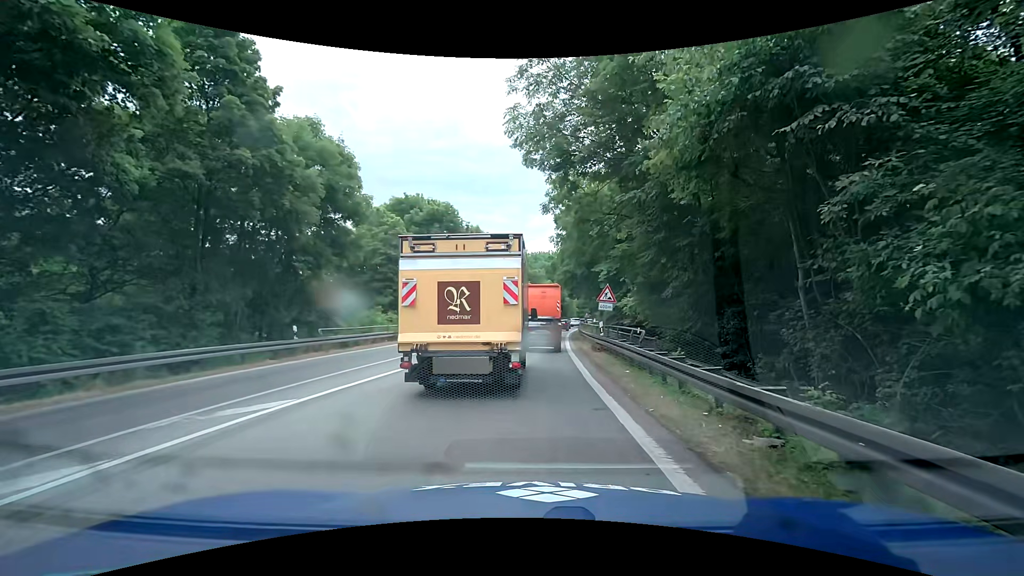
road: trunk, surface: asphalt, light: Day
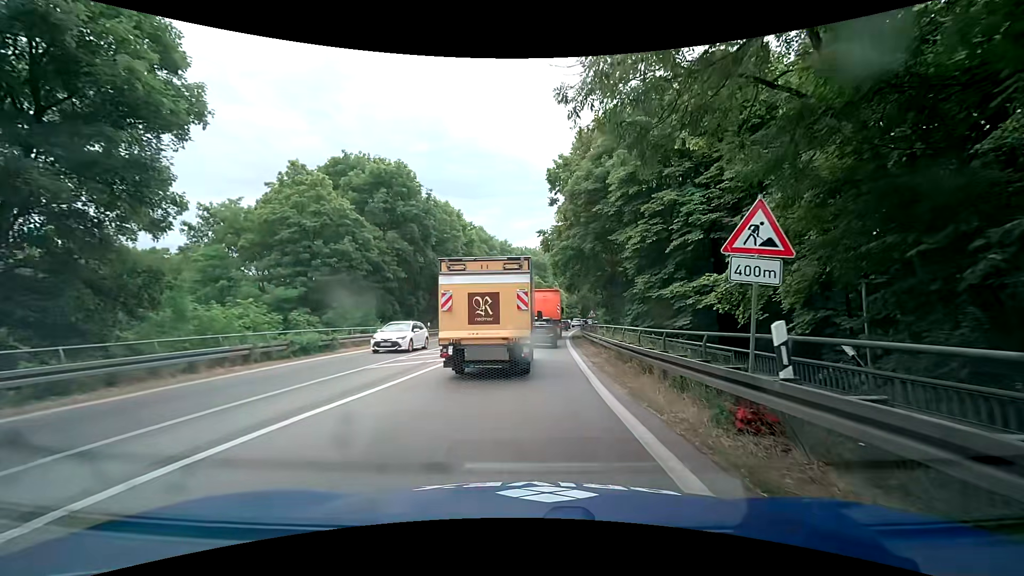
(+0.1, +15.3) m; +1°
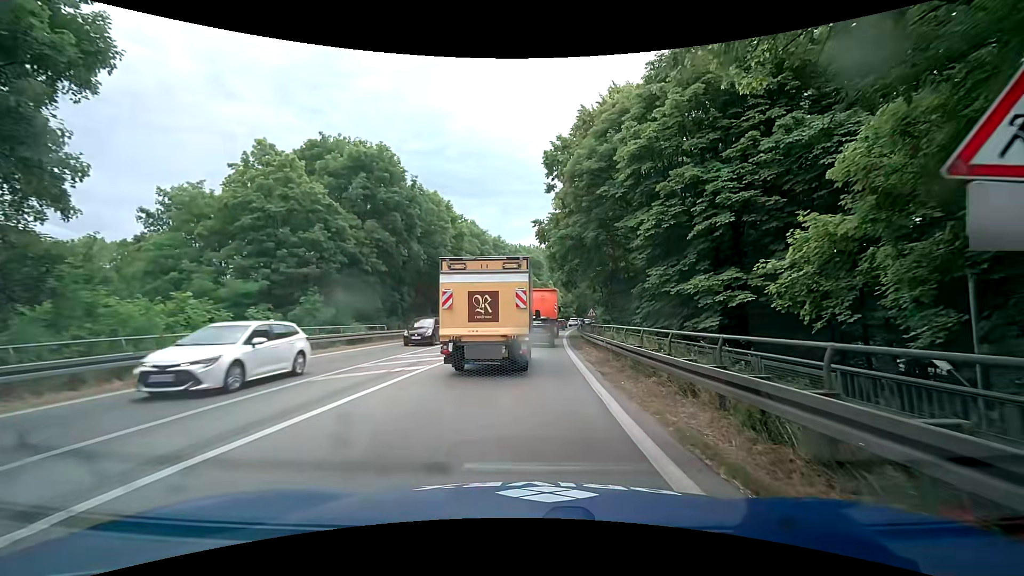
(0.0, +3.6) m; 0°
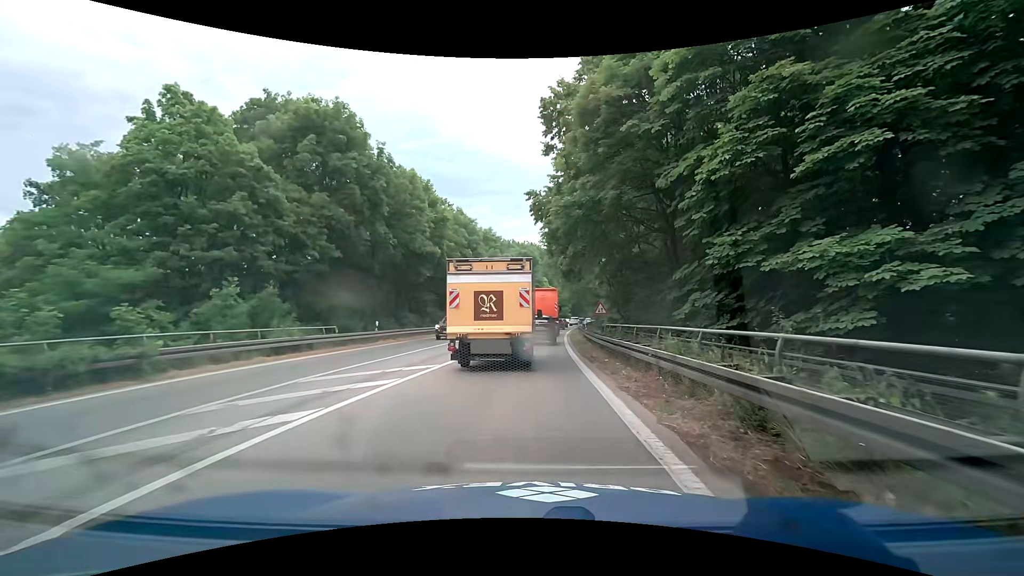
(+0.2, +7.3) m; +2°
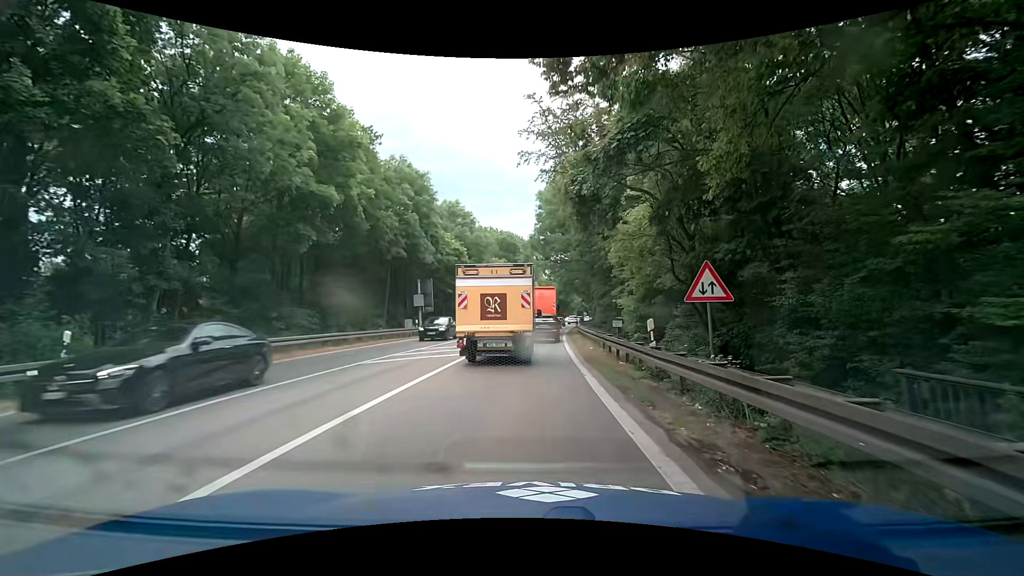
(+0.3, +19.1) m; +2°
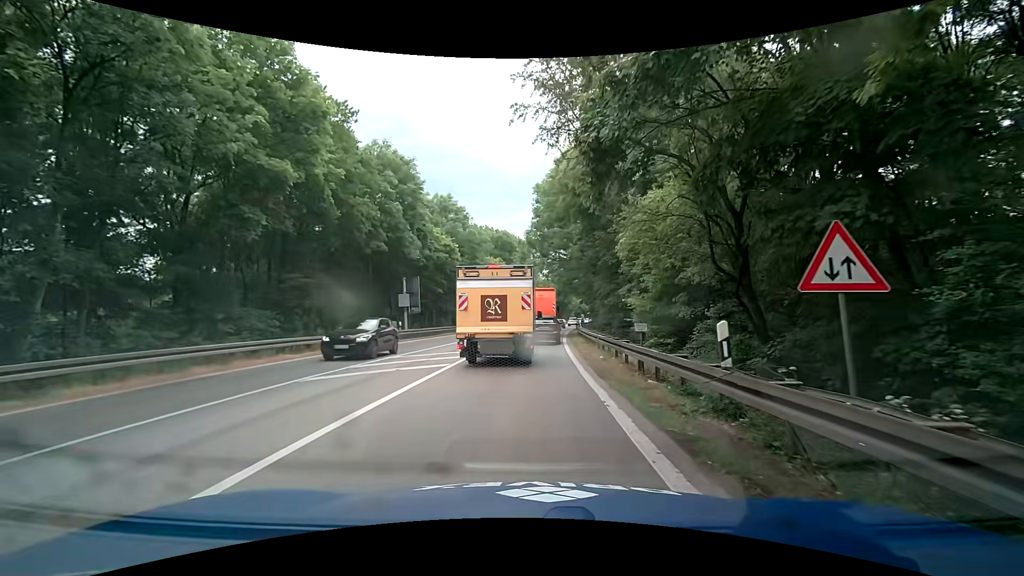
(0.0, +4.0) m; -1°
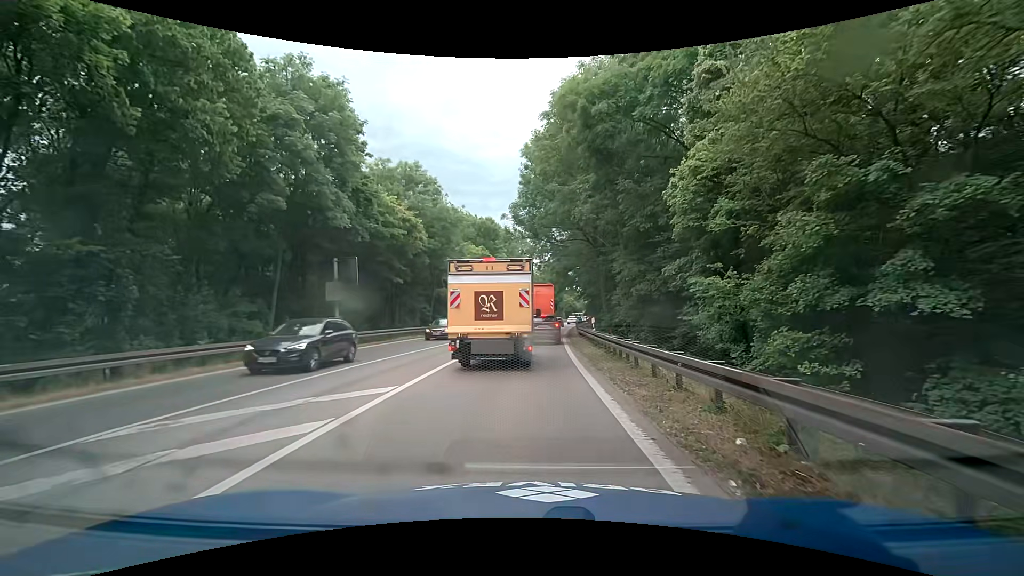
(+0.6, +12.1) m; +3°
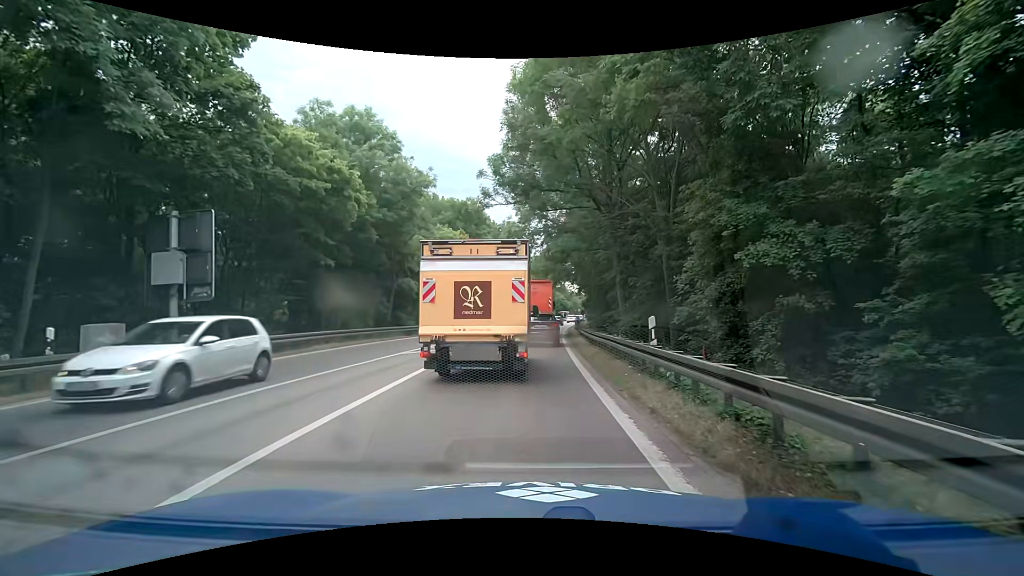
(+0.1, +11.8) m; +1°
(0, +10) (0, +20) (+1, +30) (+2, +40) (+3, +50) (+4, +60) (+5, +70) (+6, +80) (+7, +90) (+9, +99) m
